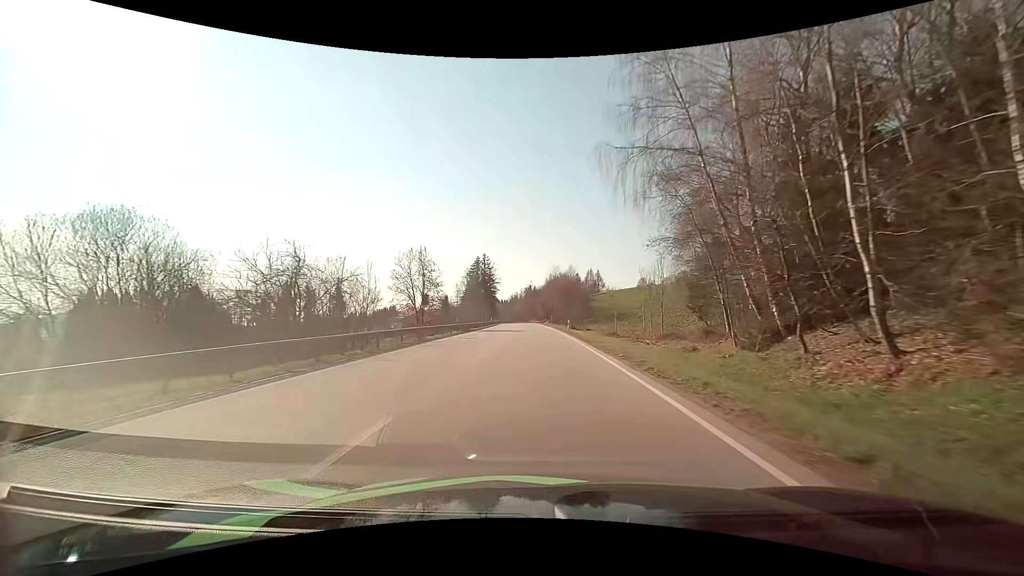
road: primary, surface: asphalt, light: Day
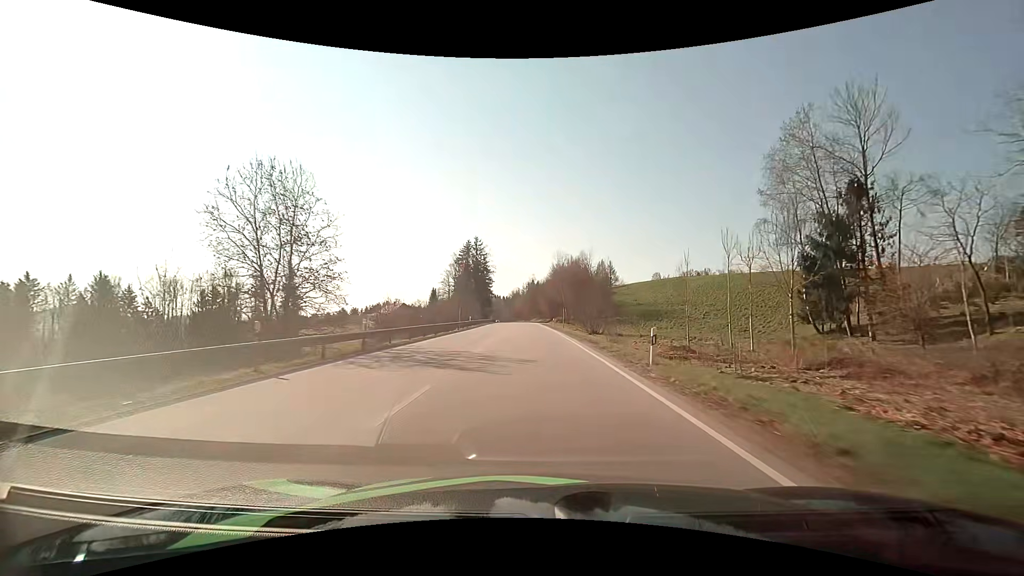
(-0.1, +33.3) m; 0°
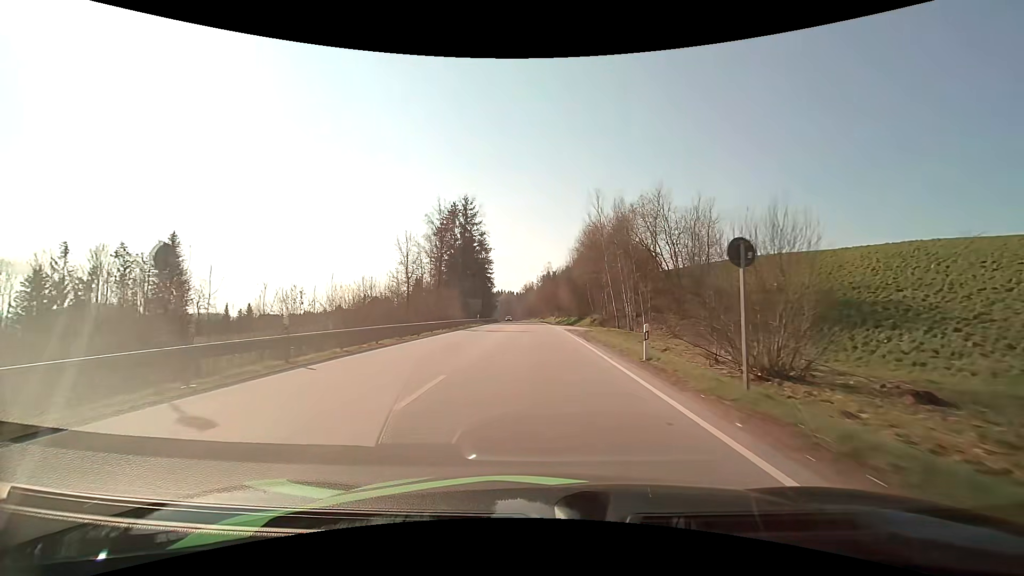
(-0.5, +47.5) m; -1°
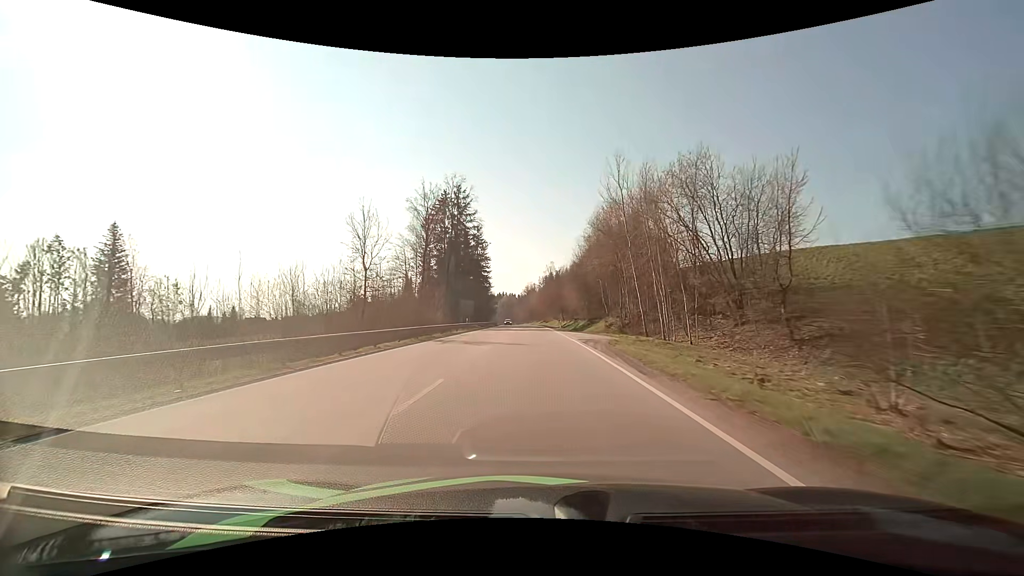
(-0.1, +12.3) m; -1°
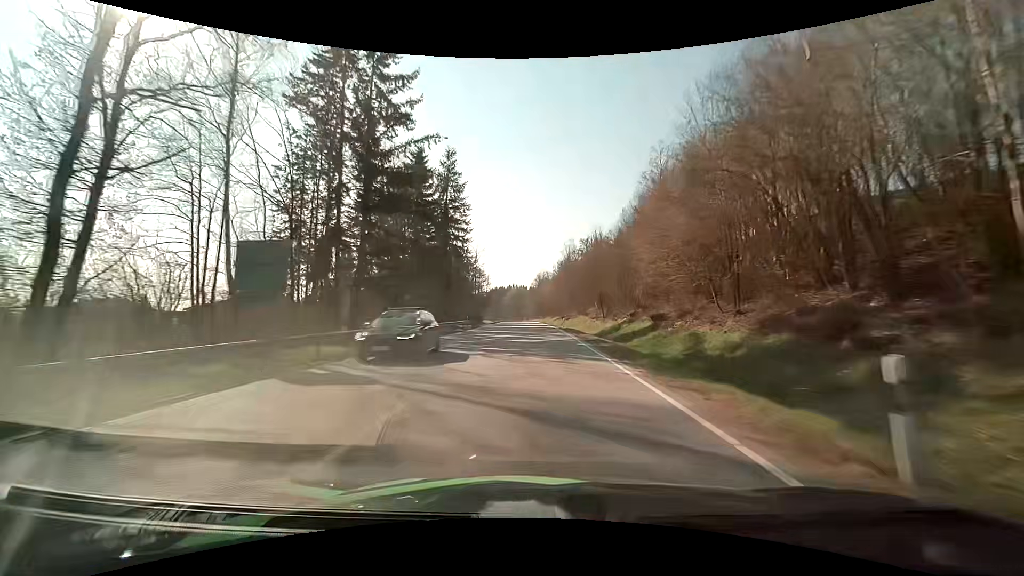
(-0.5, +50.6) m; -2°
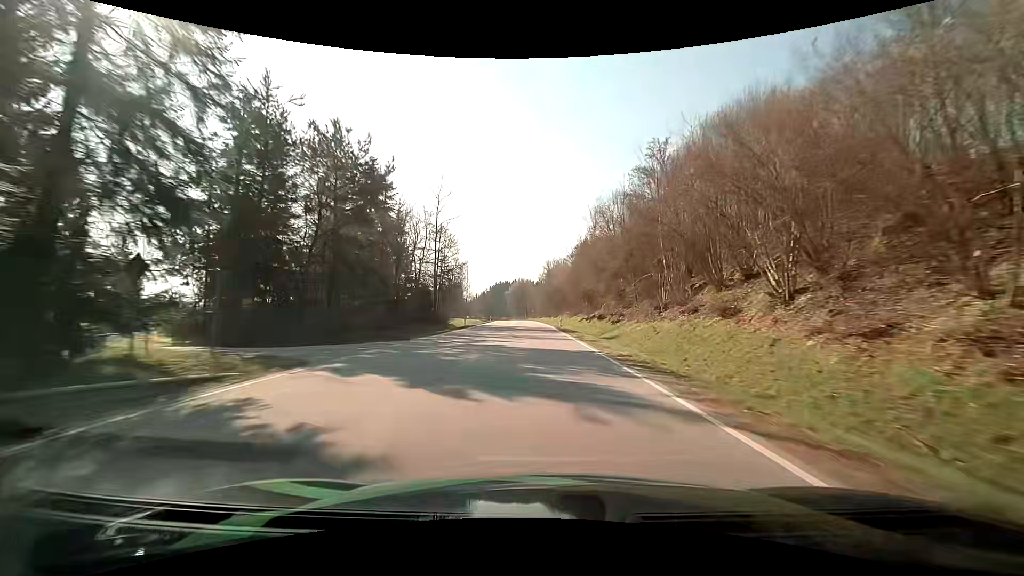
(-0.4, +52.3) m; -1°
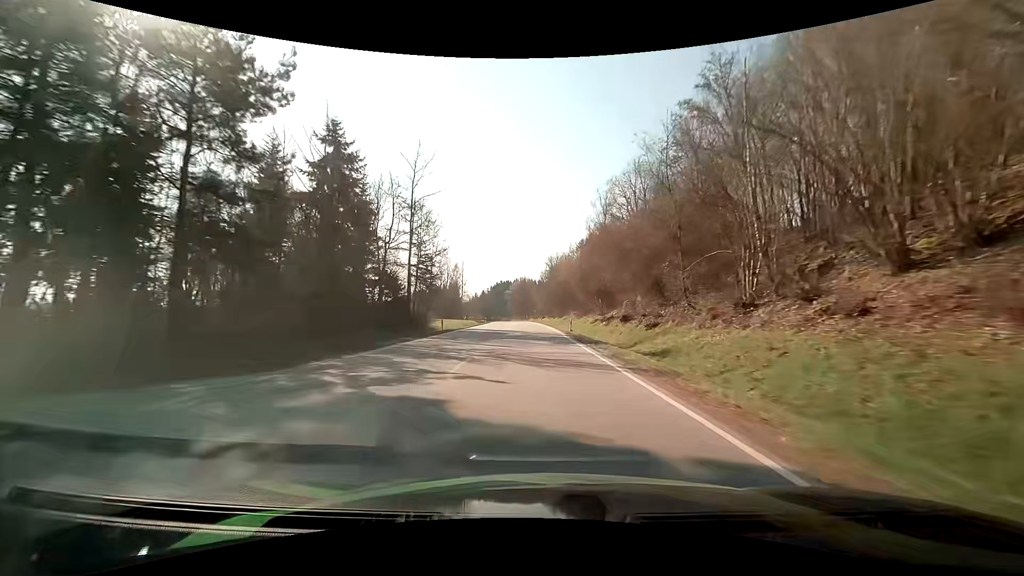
(0.0, +13.3) m; 0°
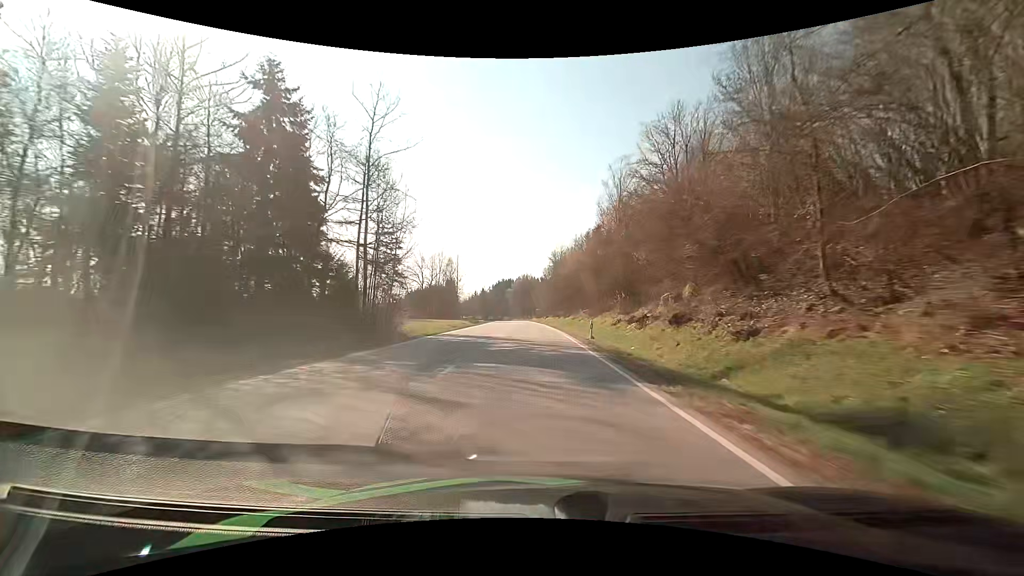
(0.0, +13.4) m; 0°
(0, +10) (0, +20) (0, +30) (0, +40) (-1, +50) (-1, +60) (-1, +70) (-2, +80) (-2, +90) (-3, +100) m
